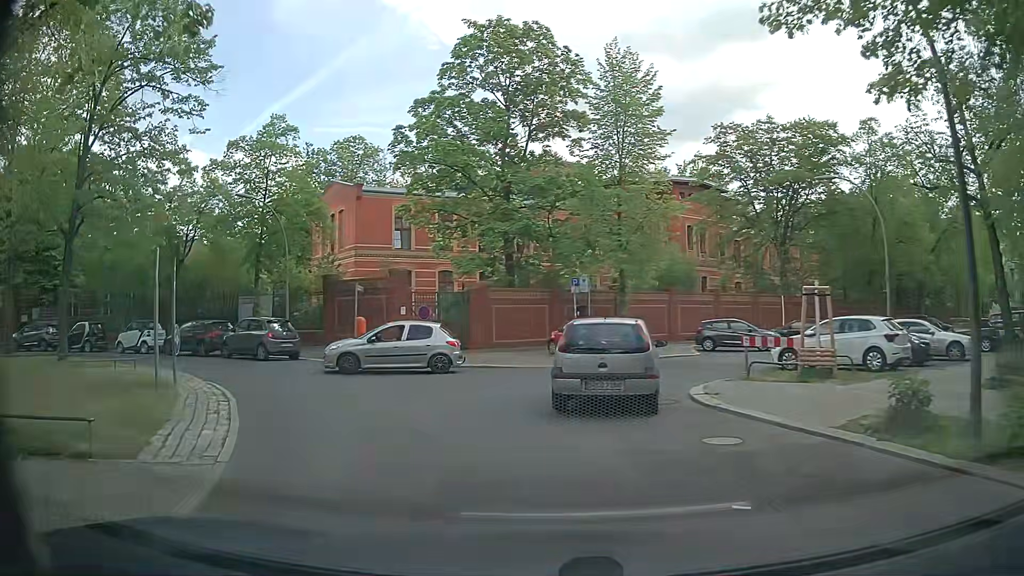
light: Day
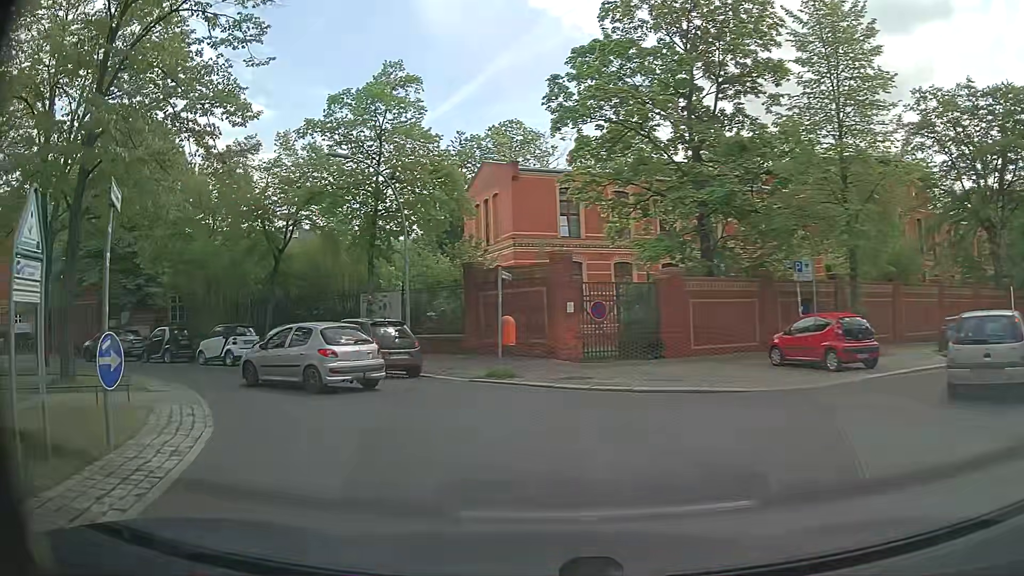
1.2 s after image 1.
(-0.8, +7.4) m; -15°
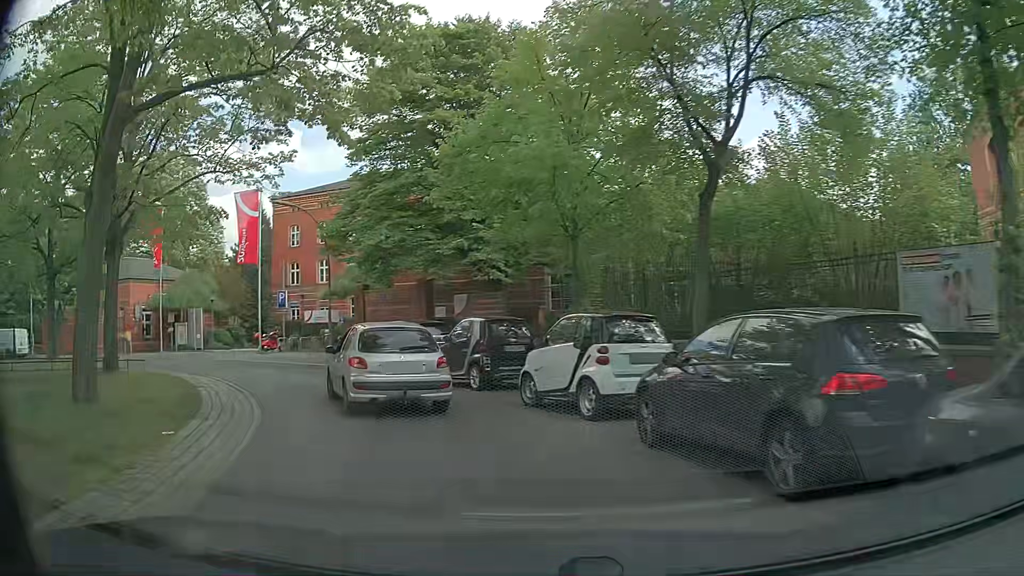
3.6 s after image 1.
(-4.7, +15.0) m; -36°
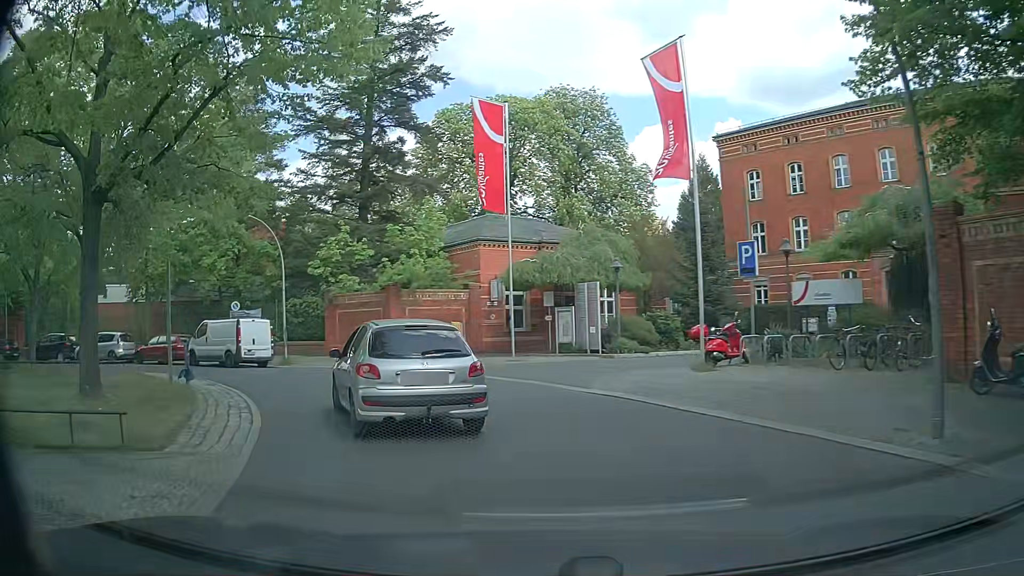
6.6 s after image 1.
(-6.5, +18.3) m; -38°
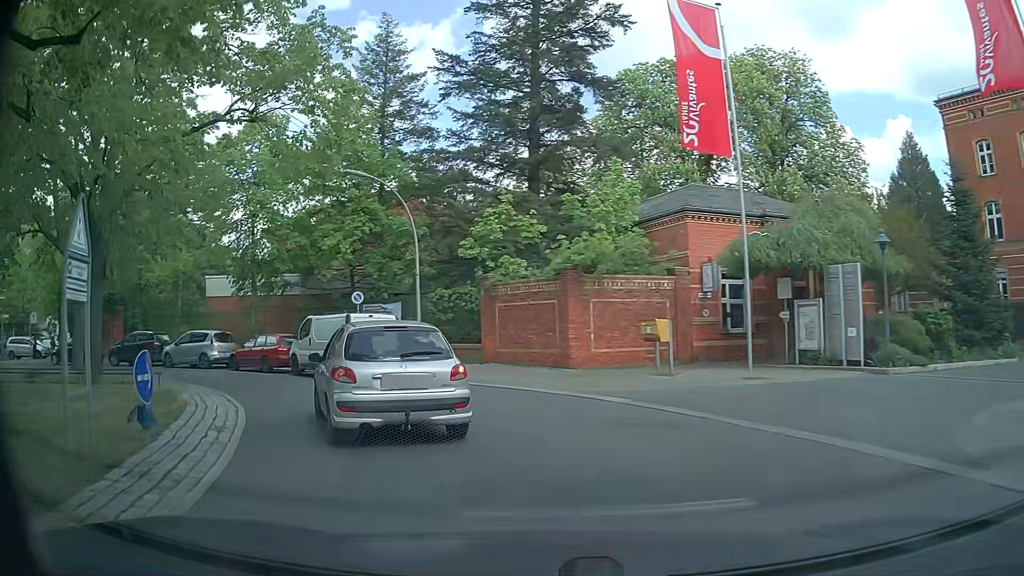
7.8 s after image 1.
(-1.2, +7.8) m; -17°
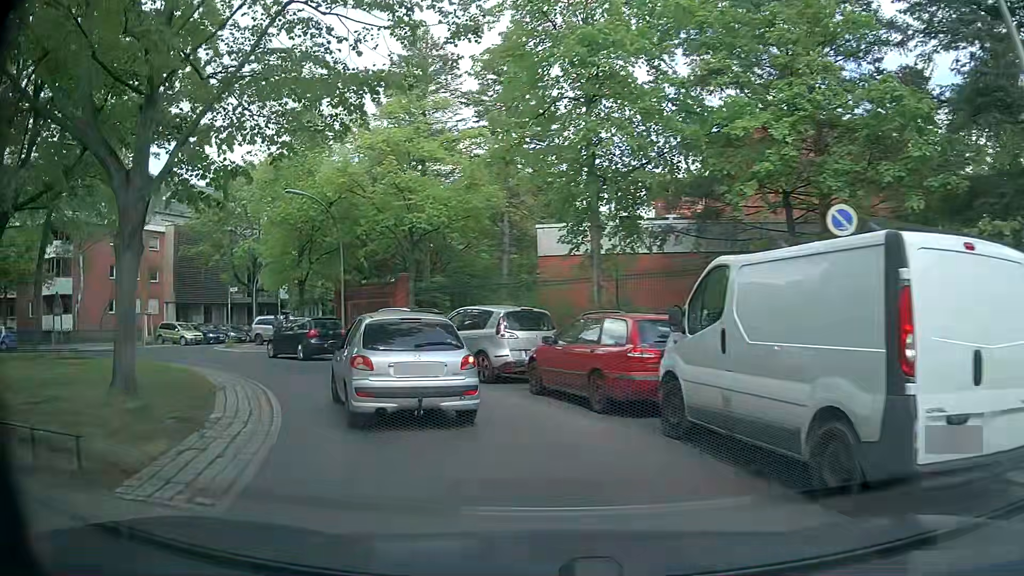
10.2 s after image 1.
(-4.1, +14.4) m; -33°
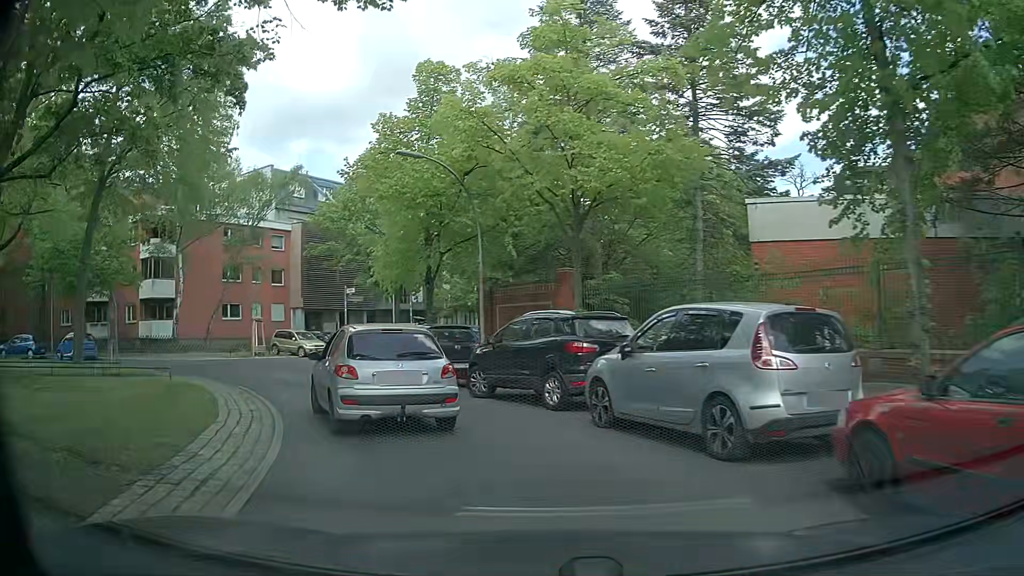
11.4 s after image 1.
(-0.9, +7.2) m; -14°
(-2, +10) (-7, +18) (-15, +25) (-24, +28) (-34, +28) (-43, +24) (-50, +17) (-55, +8) (-56, -1) (-53, -11) m
